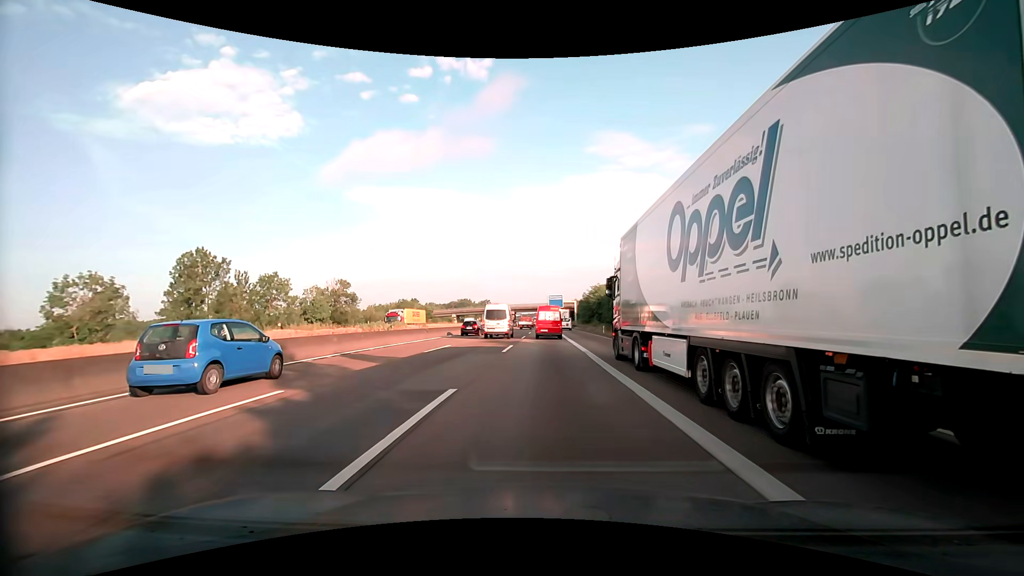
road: motorway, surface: asphalt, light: Day
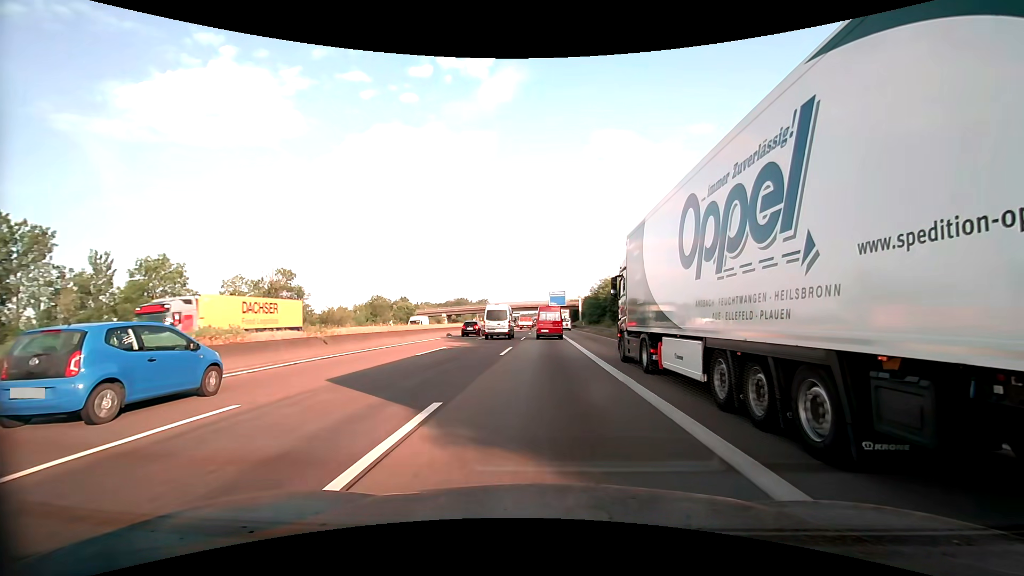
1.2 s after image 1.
(0.0, +19.5) m; 0°
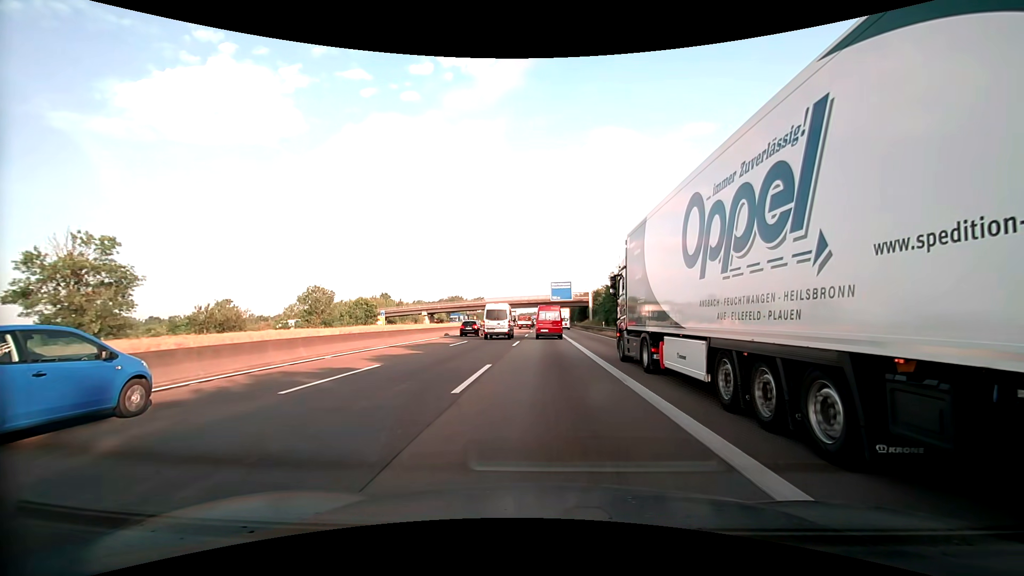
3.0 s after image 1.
(0.0, +28.8) m; 0°
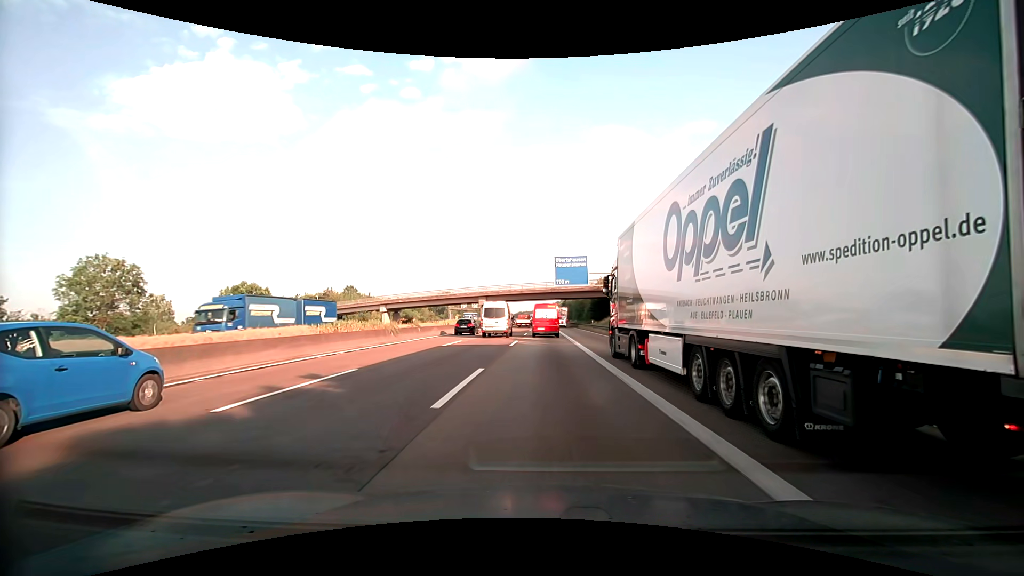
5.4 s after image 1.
(0.0, +37.9) m; 0°
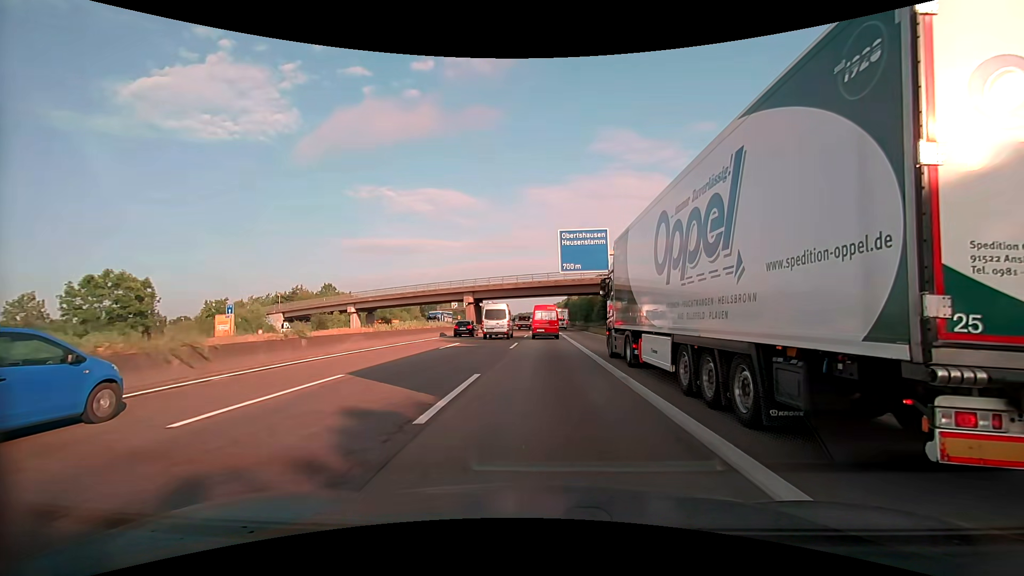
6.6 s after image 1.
(0.0, +18.9) m; 0°
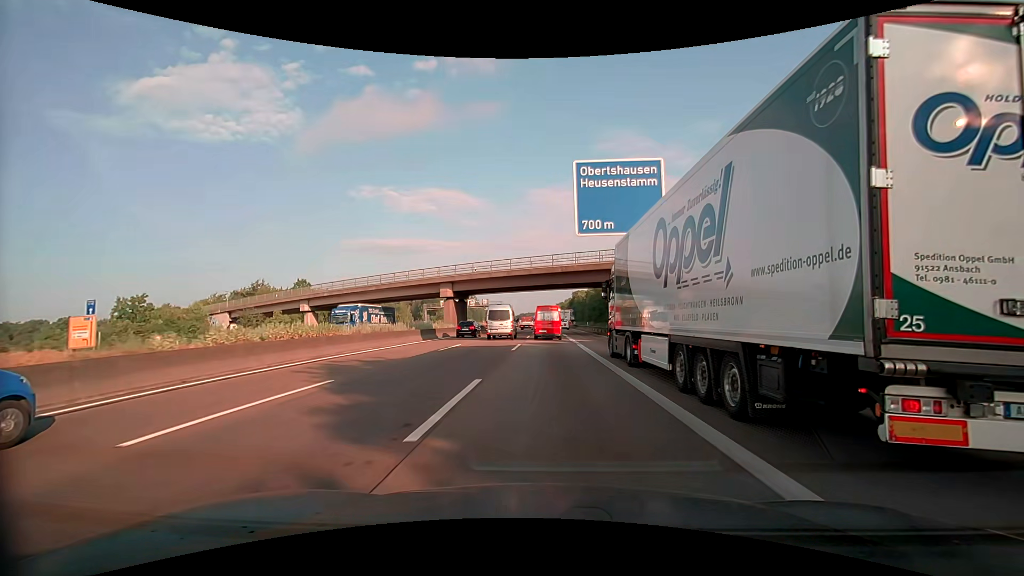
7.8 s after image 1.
(-0.1, +19.0) m; 0°
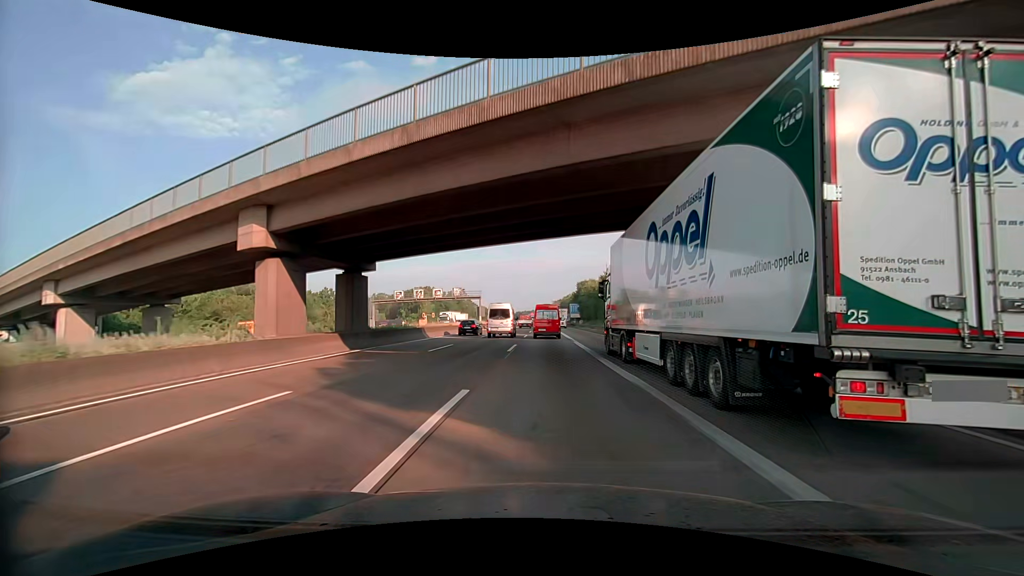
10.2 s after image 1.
(0.0, +38.0) m; 0°
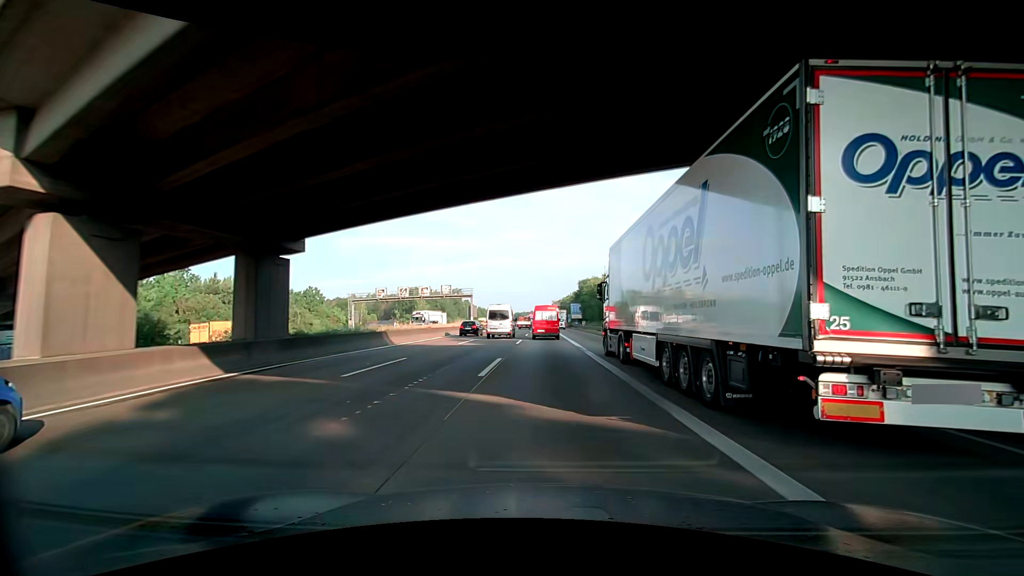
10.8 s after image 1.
(0.0, +9.4) m; 0°
(0, +10) (0, +20) (0, +30) (0, +40) (0, +50) (0, +60) (0, +70) (0, +80) (0, +90) (0, +100) m
